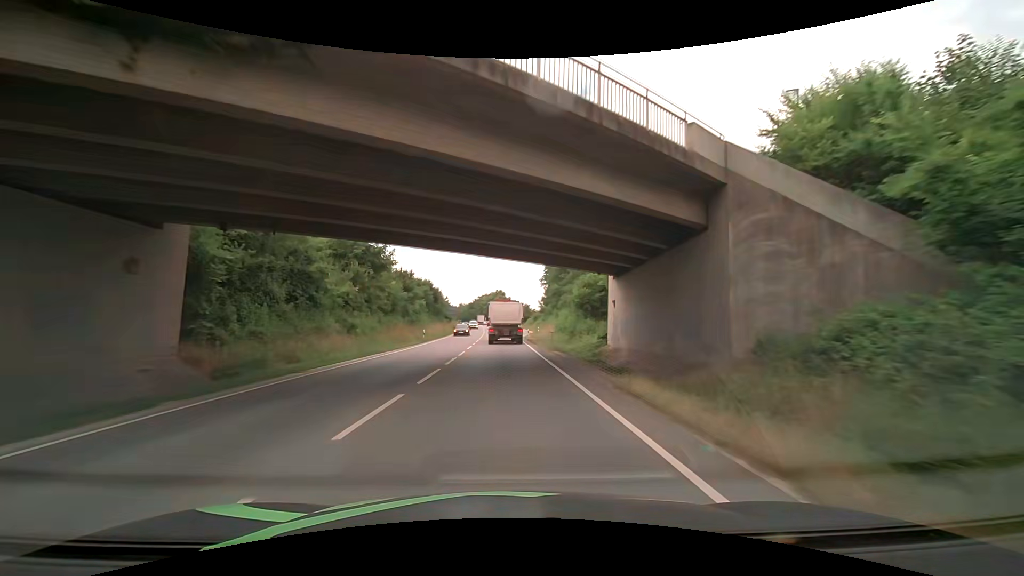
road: primary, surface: asphalt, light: Day
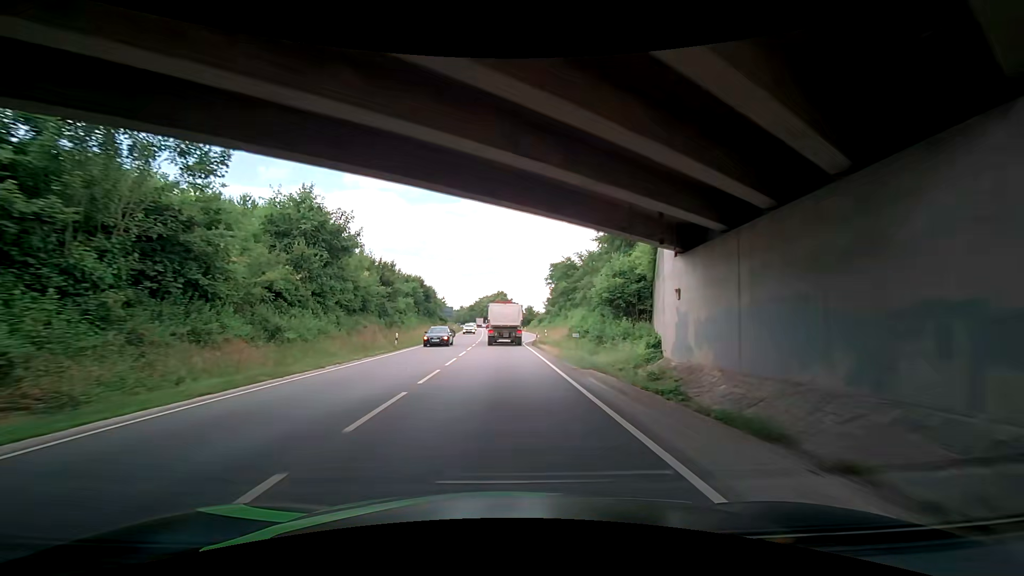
(0.0, +11.4) m; 0°
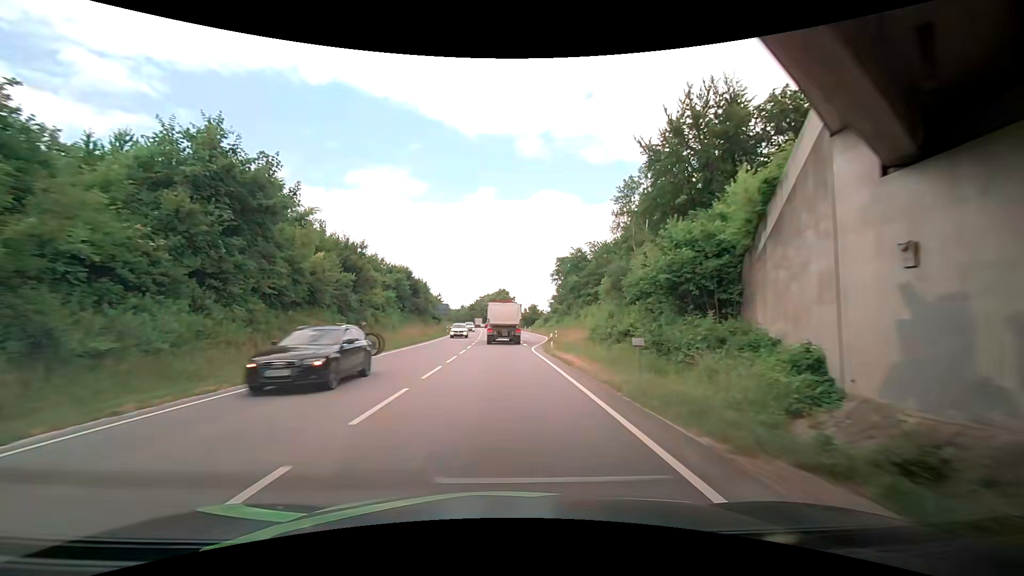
(-0.4, +11.4) m; -2°
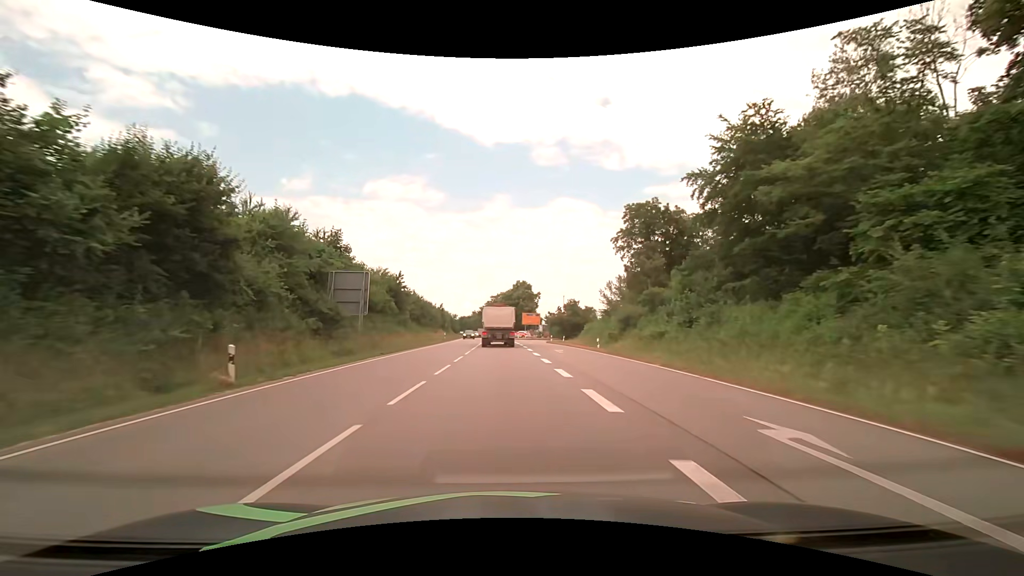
(+0.4, +57.8) m; -1°
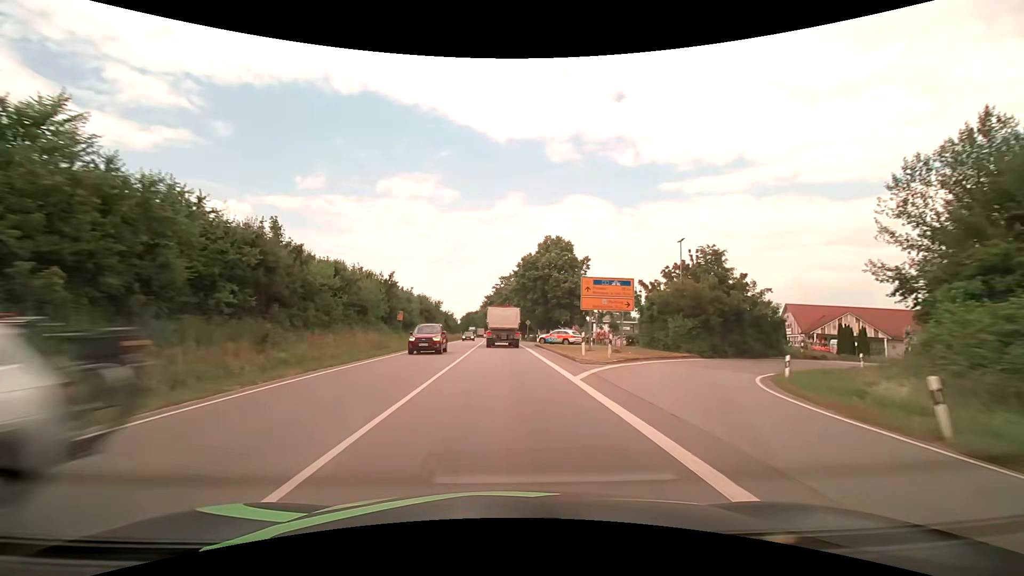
(-1.0, +58.9) m; -1°
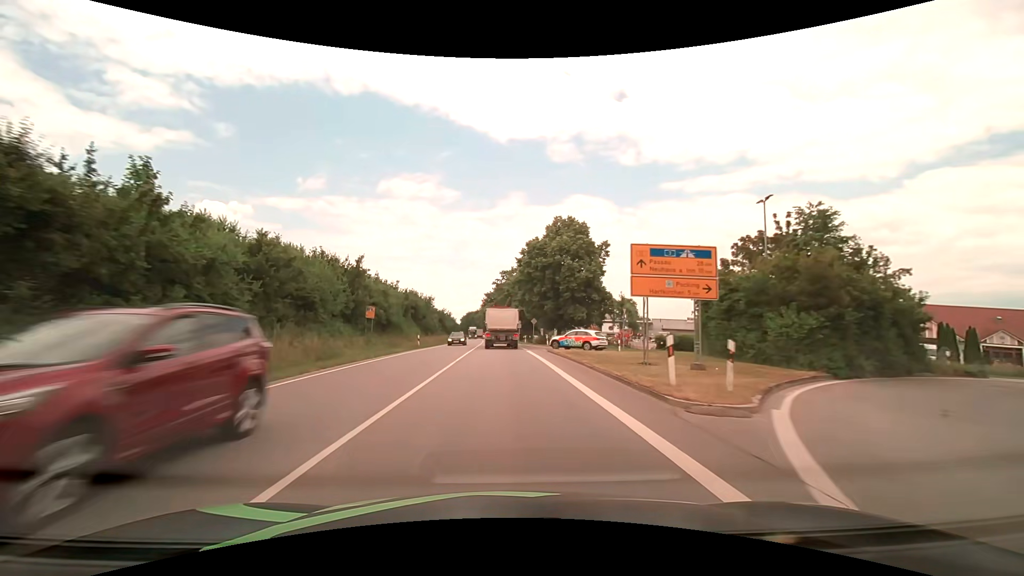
(0.0, +11.9) m; 0°
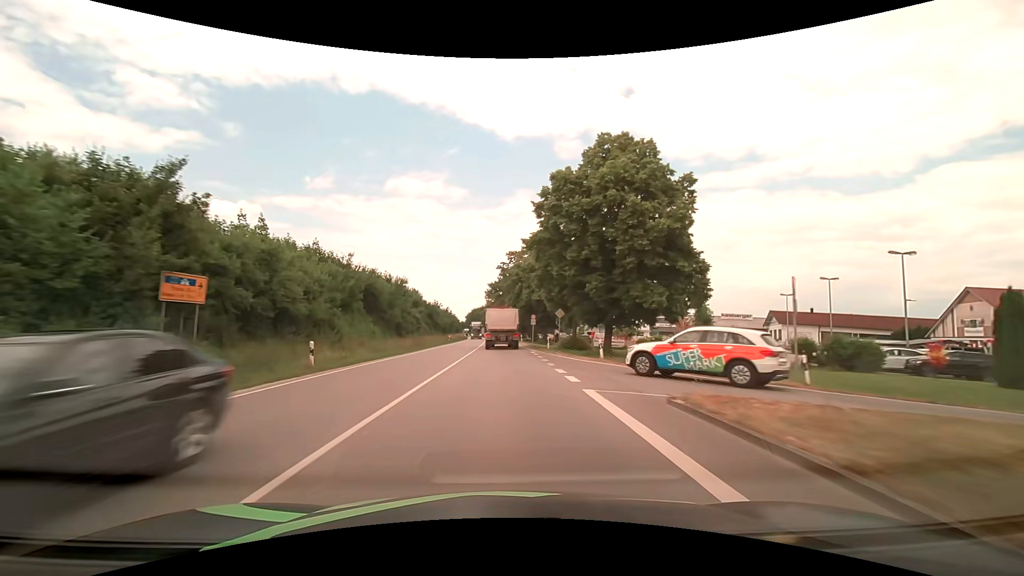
(-0.2, +23.9) m; -1°
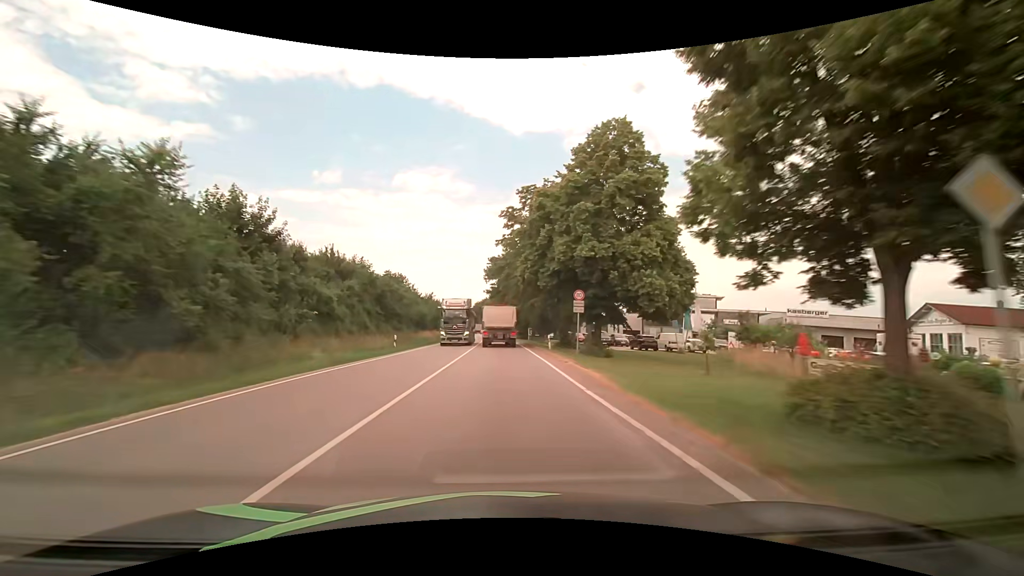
(-0.3, +35.9) m; 0°
(0, +10) (0, +20) (-1, +30) (-1, +40) (-1, +50) (-2, +60) (-2, +70) (-2, +80) (-3, +90) (-3, +100) m
